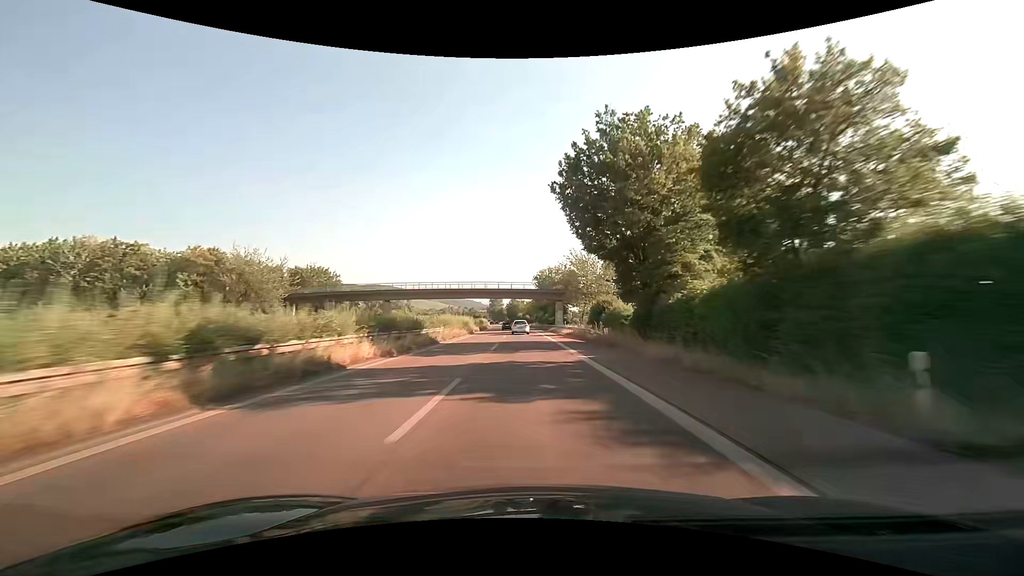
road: trunk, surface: asphalt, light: Day
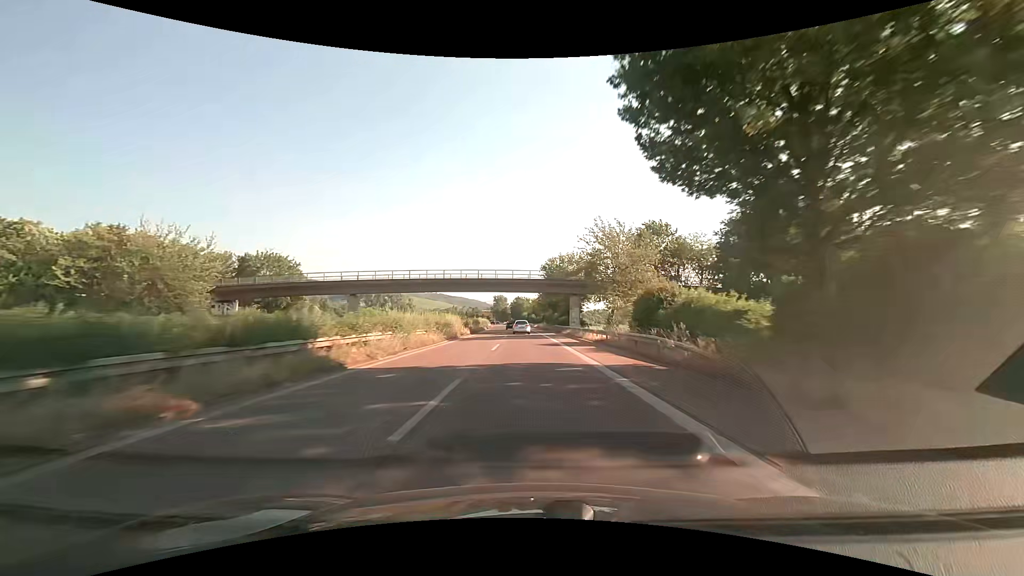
(-0.2, +18.0) m; -1°
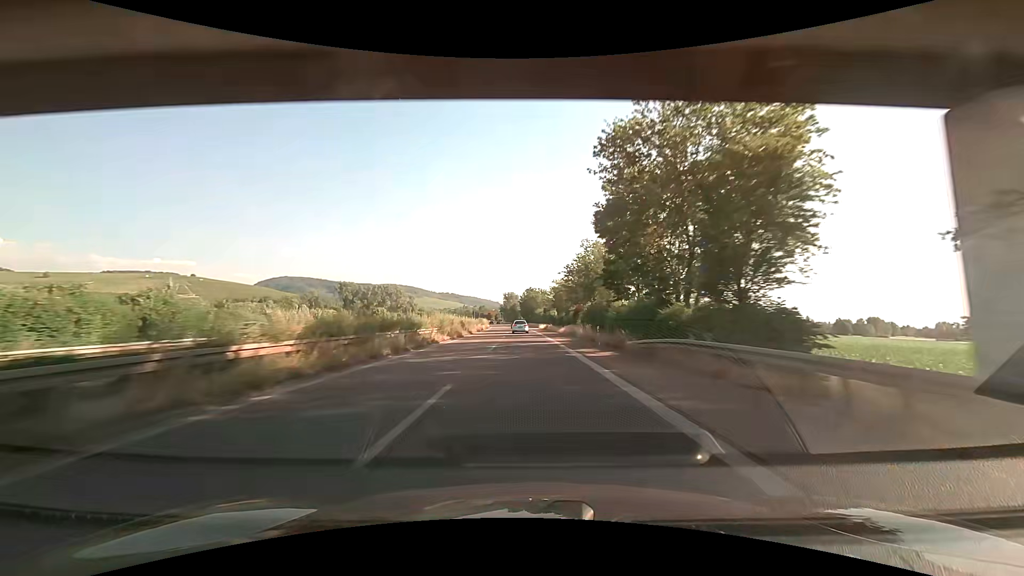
(-0.6, +55.0) m; -1°
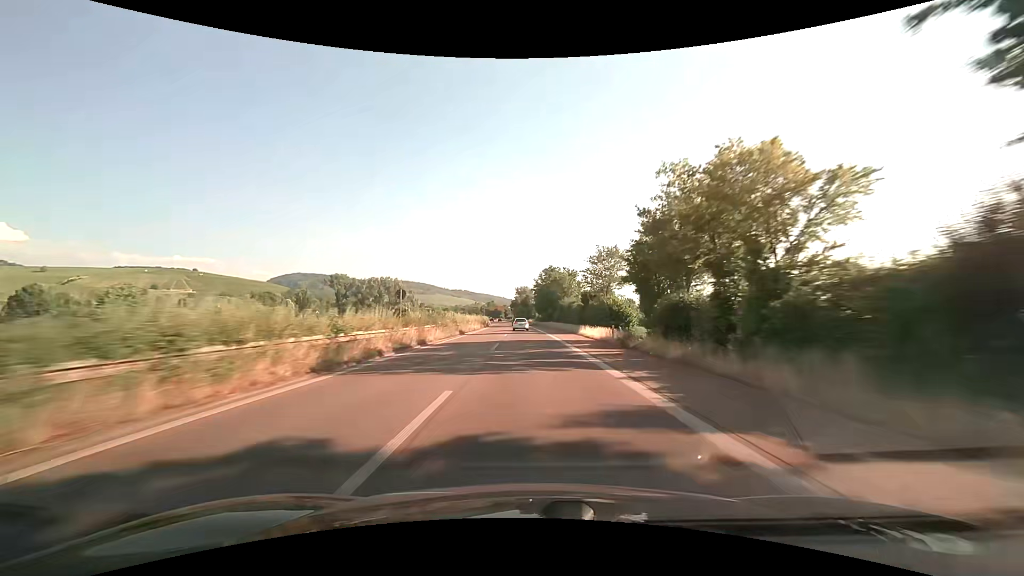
(-1.0, +55.5) m; -2°
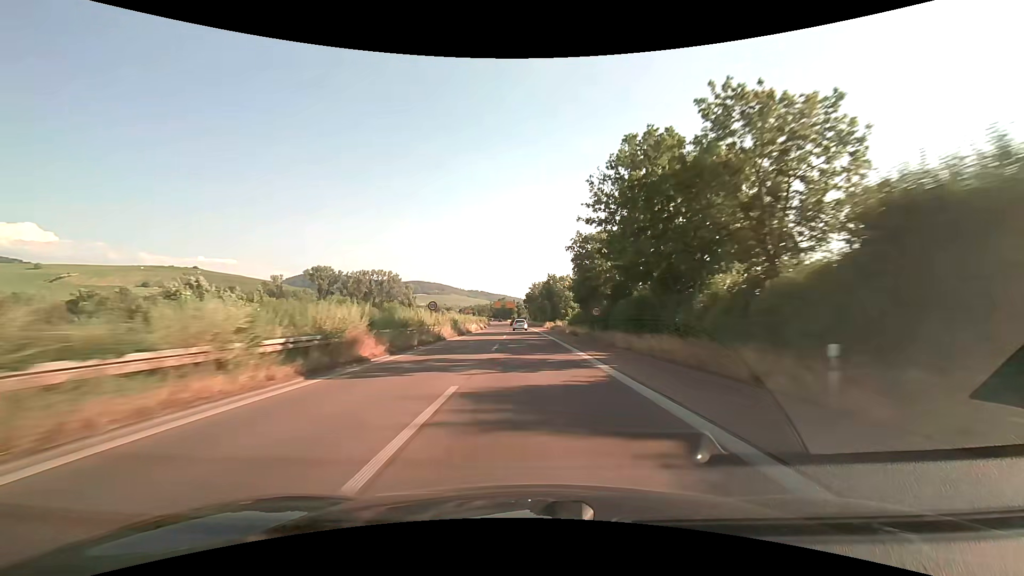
(-1.2, +71.1) m; -2°
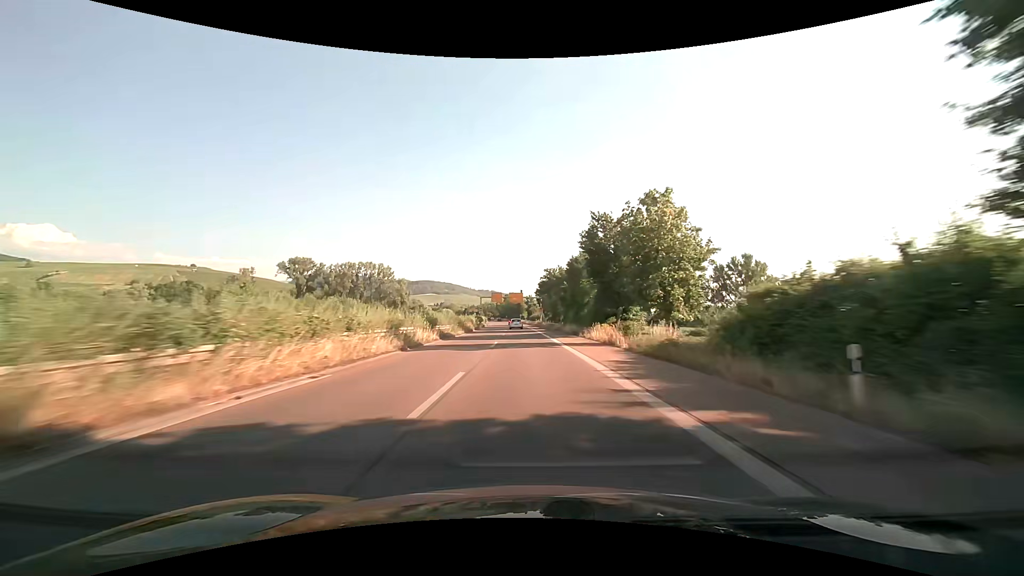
(-0.5, +51.2) m; -1°
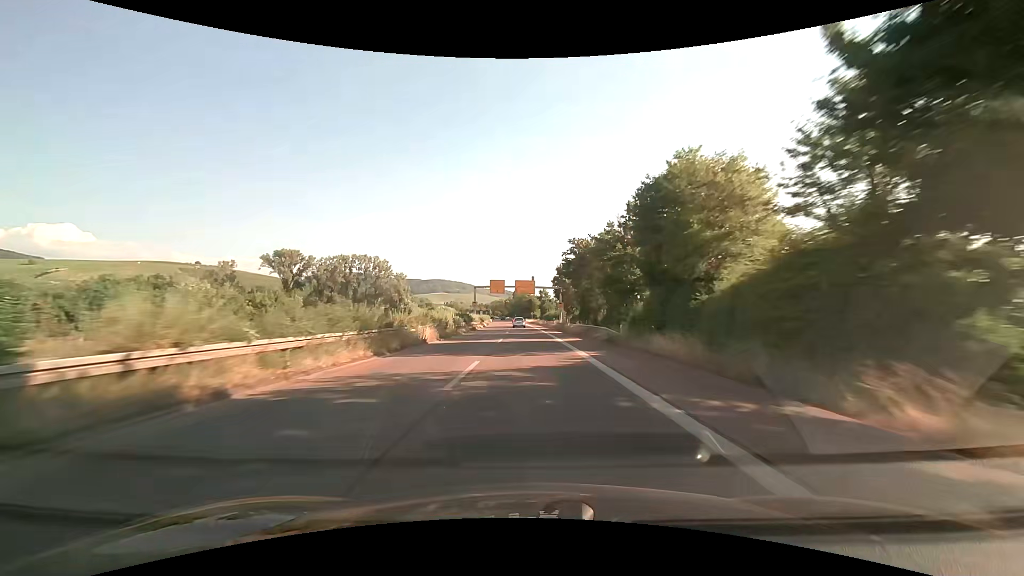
(-0.2, +33.0) m; -1°
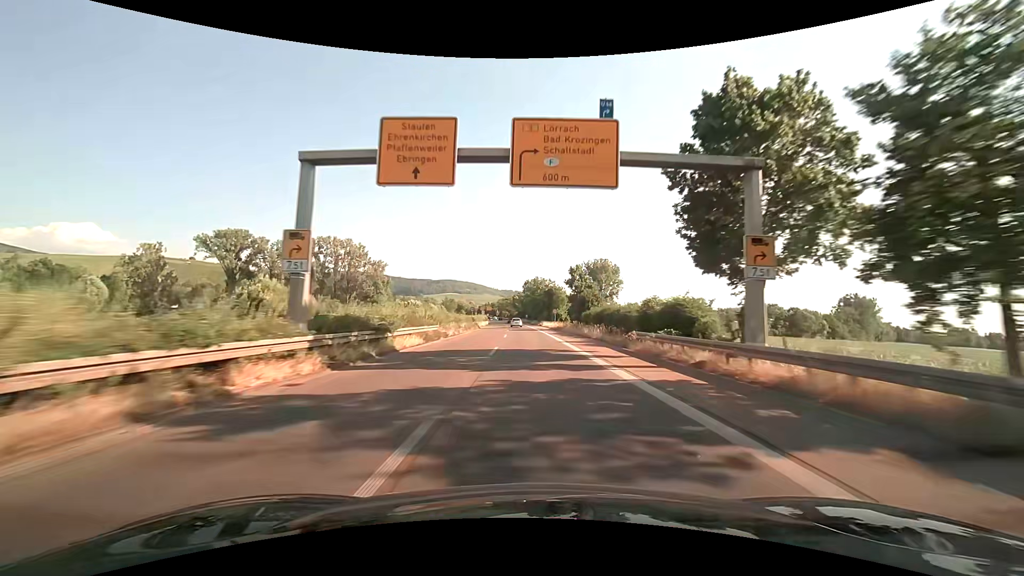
(-1.0, +63.1) m; -1°
(0, +10) (0, +20) (0, +30) (0, +40) (-1, +50) (-1, +60) (-1, +70) (-2, +80) (-2, +90) (-3, +100) m
